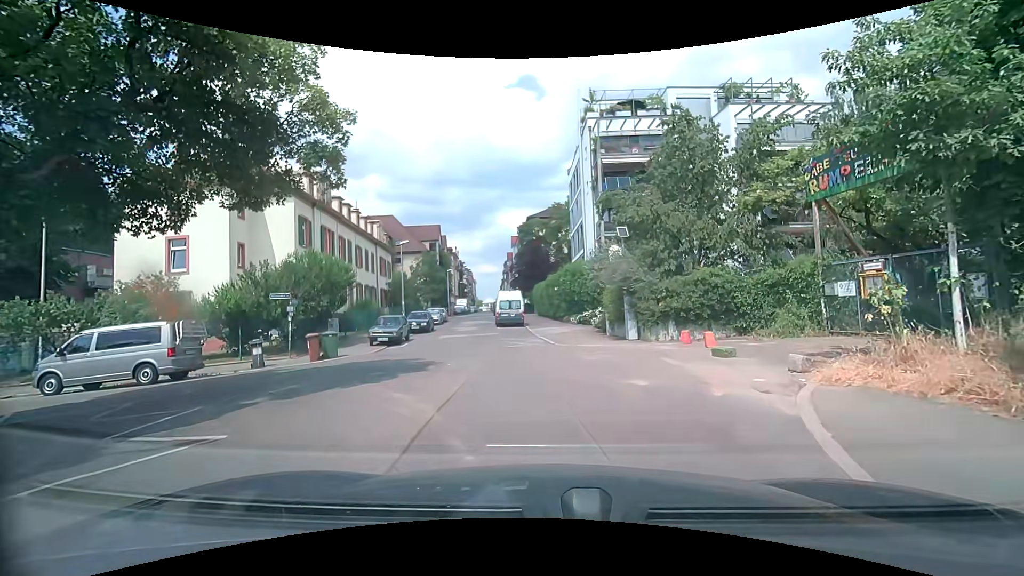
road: residential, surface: asphalt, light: Day
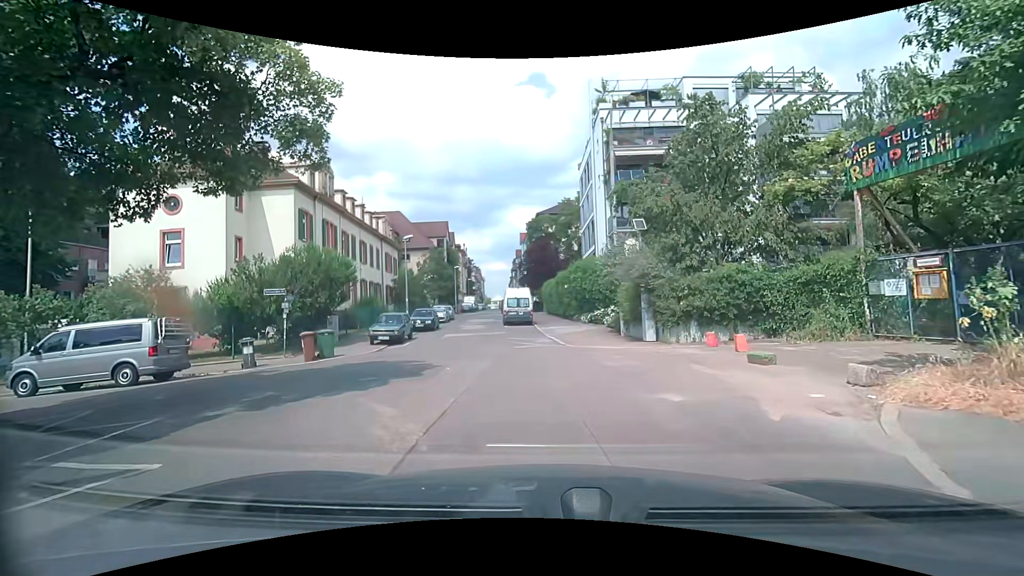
(0.0, +1.3) m; -2°
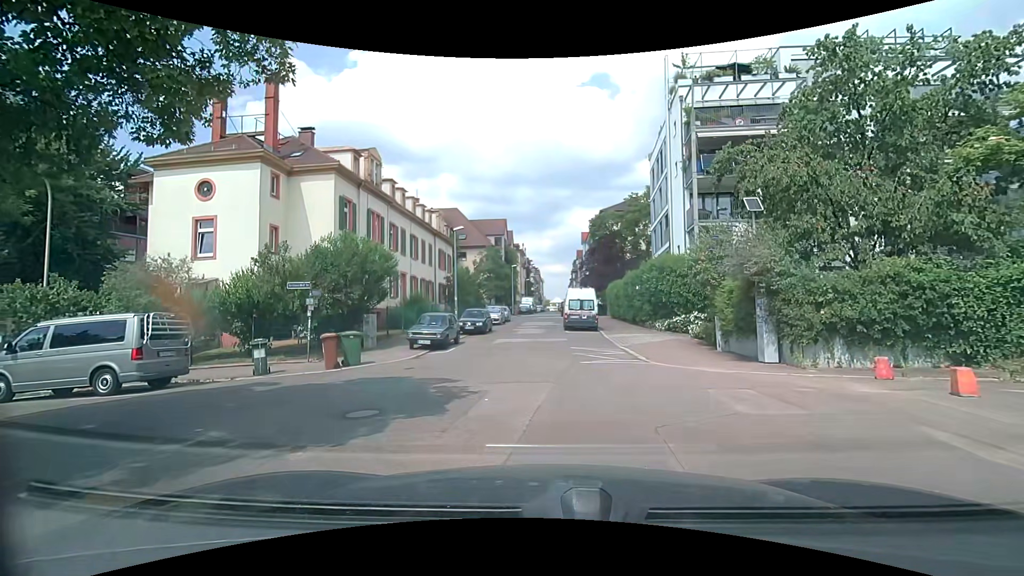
(-0.2, +3.8) m; -8°
